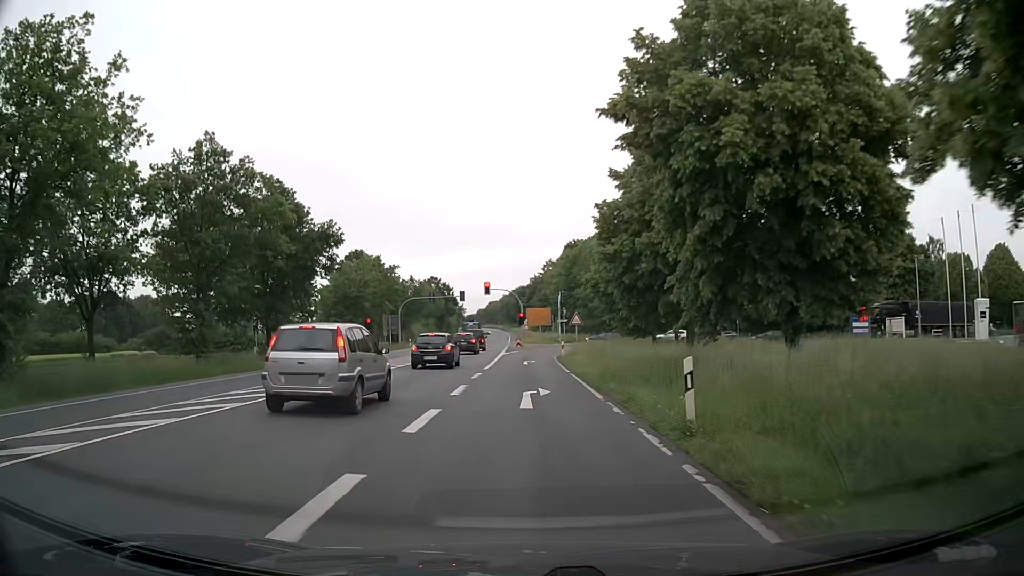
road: primary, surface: asphalt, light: Day
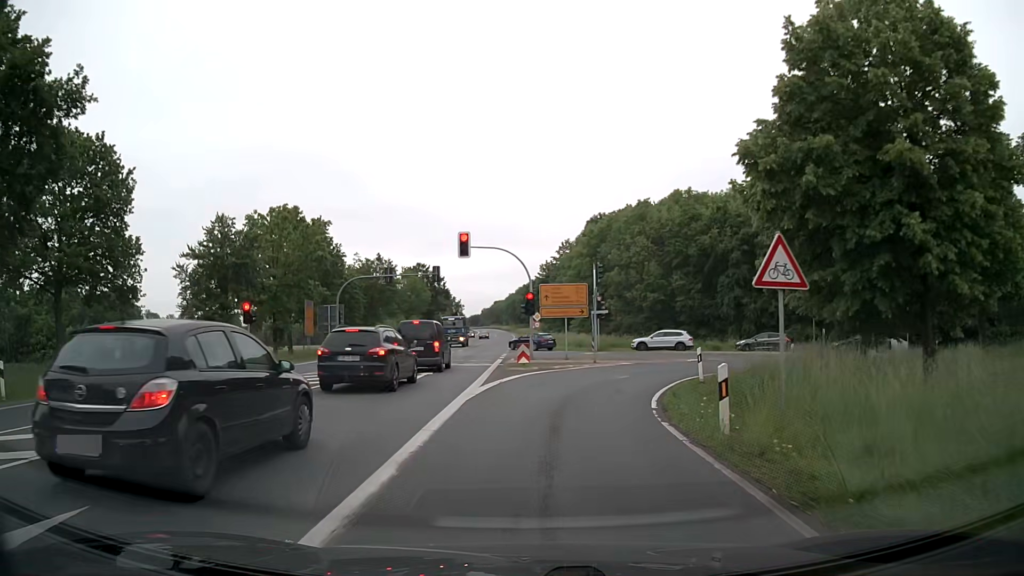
(-0.2, +32.6) m; 0°
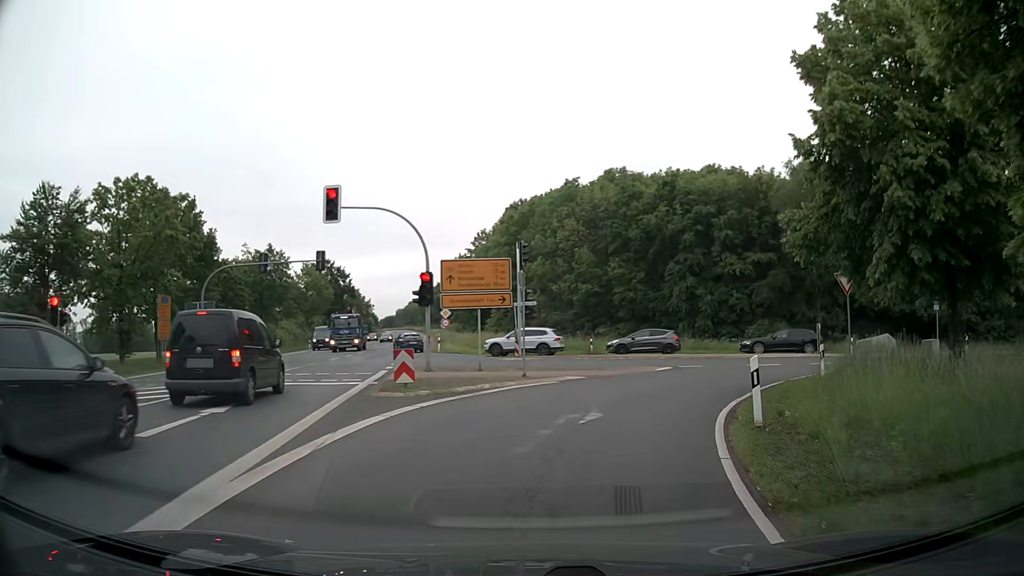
(+0.5, +11.2) m; +6°
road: primary_link
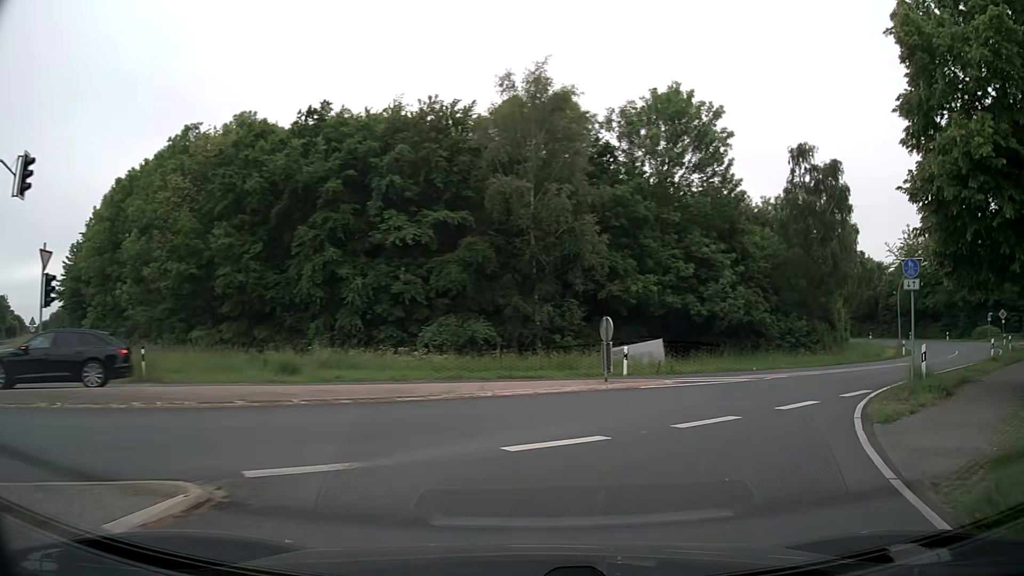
(+4.3, +19.5) m; +29°
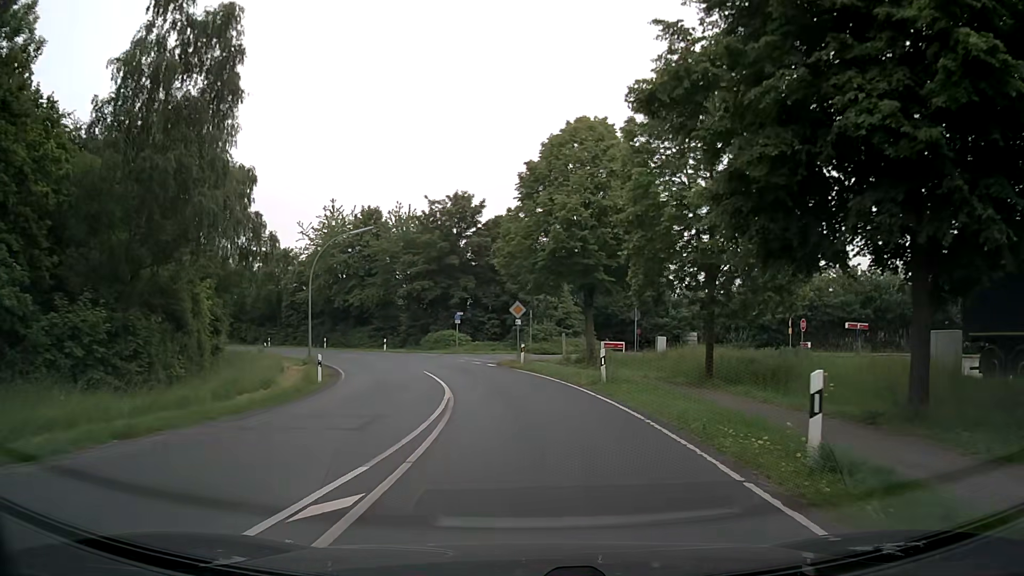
(+12.2, +22.1) m; +52°
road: secondary
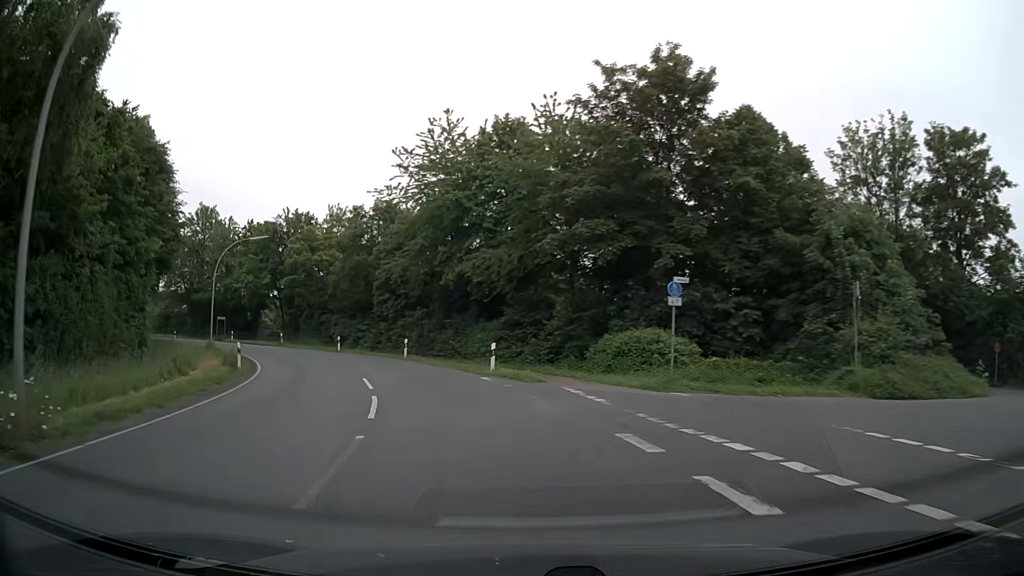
(-3.6, +33.5) m; -16°
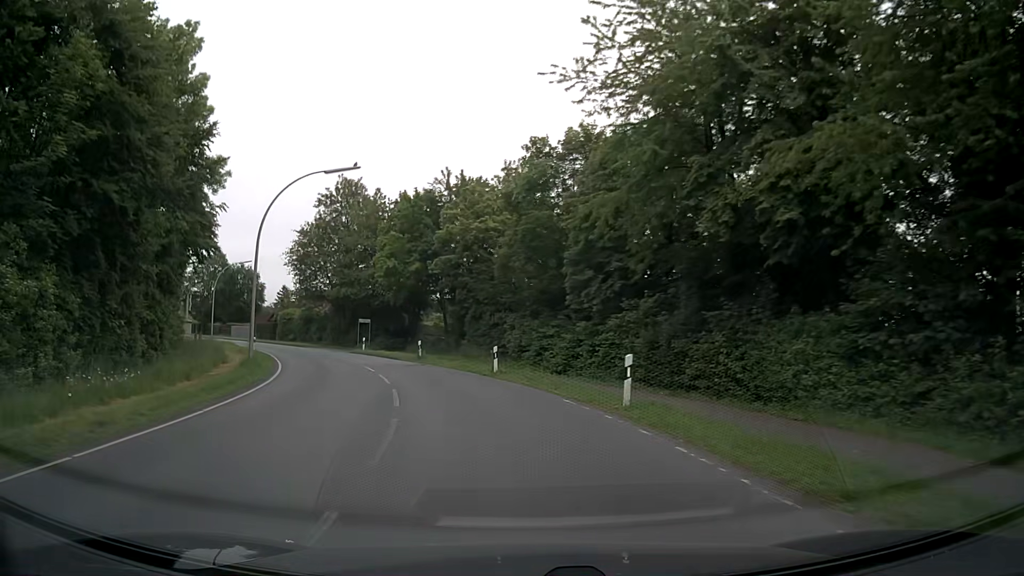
(-3.8, +22.2) m; -18°
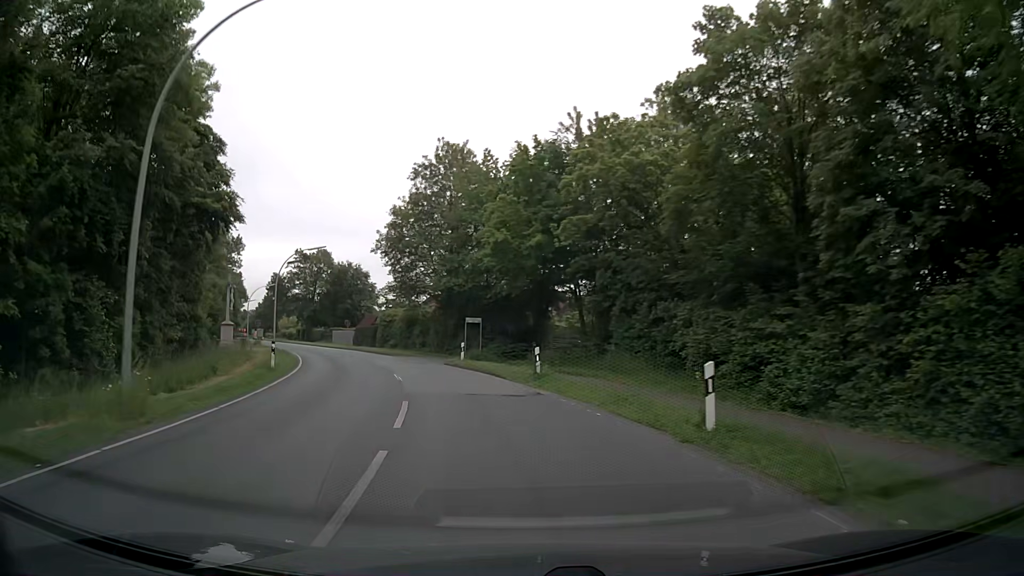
(-1.6, +15.5) m; -11°
(-1, +10) (-2, +20) (-5, +29) (-8, +39) (-12, +48) (-17, +57) (-21, +66) (-26, +75) (-30, +84) (-35, +93) m
